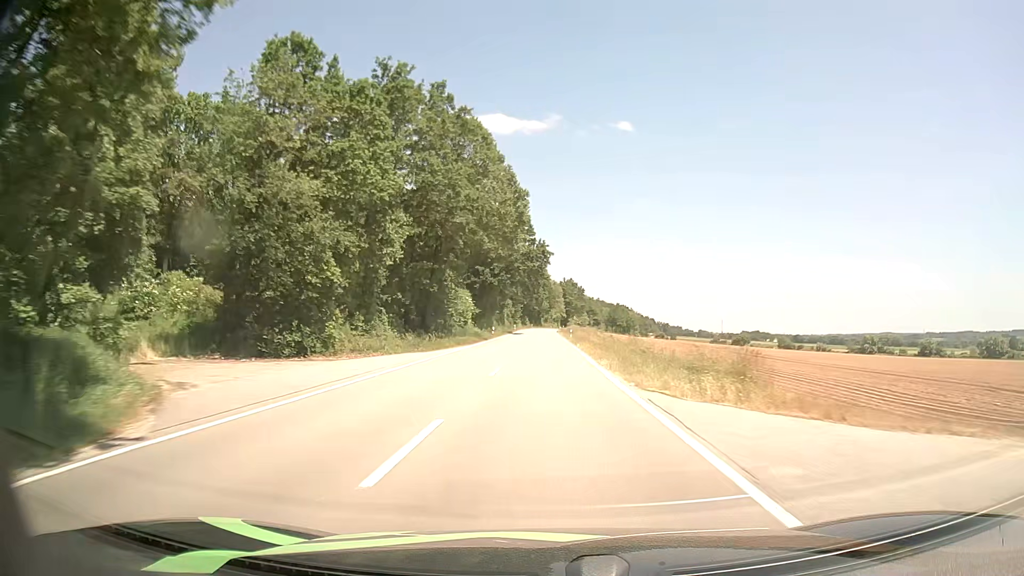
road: tertiary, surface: asphalt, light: Day
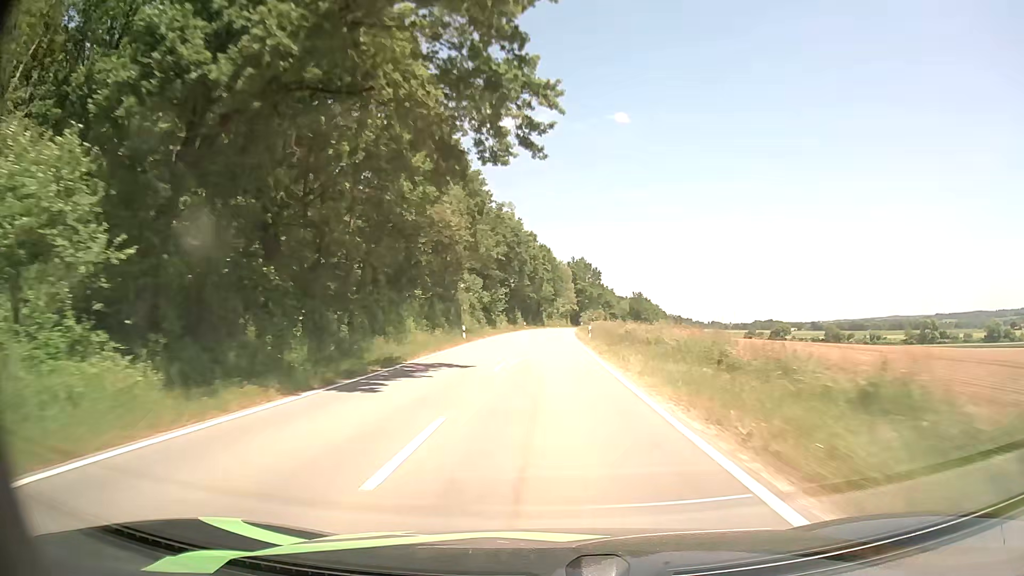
(-0.2, +74.6) m; 0°
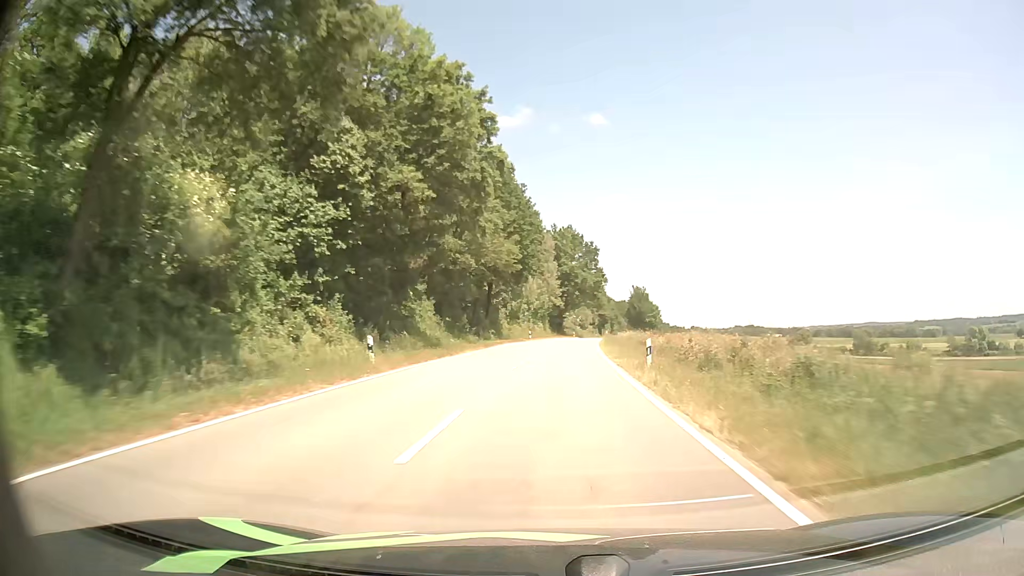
(+1.0, +73.5) m; +2°
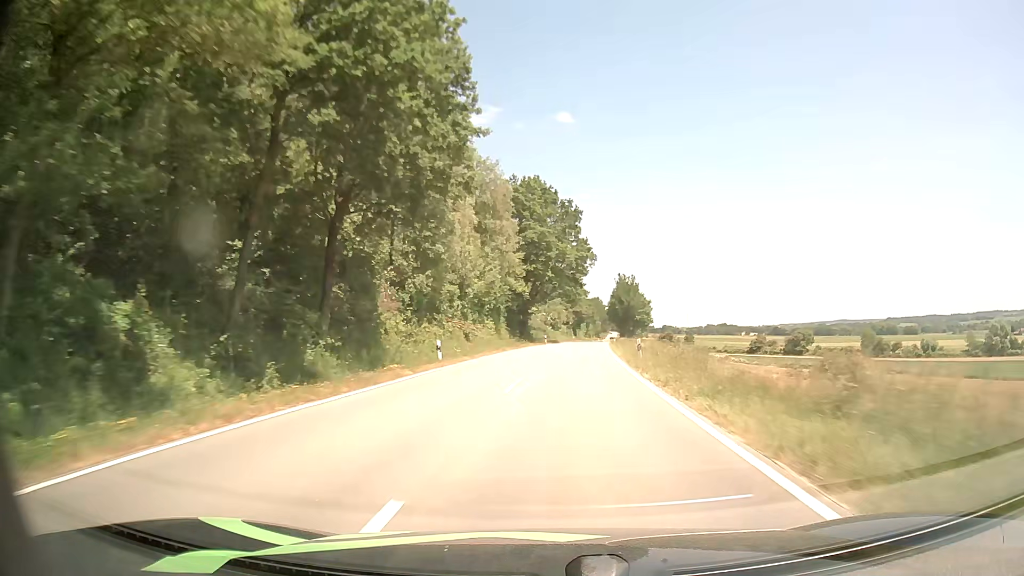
(+1.4, +42.3) m; +3°
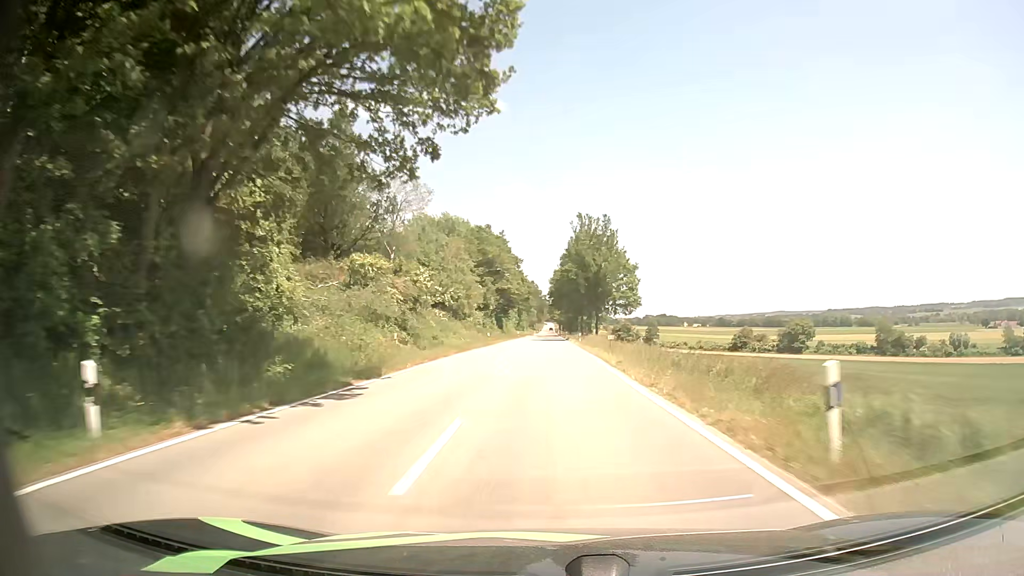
(+4.2, +70.2) m; +6°
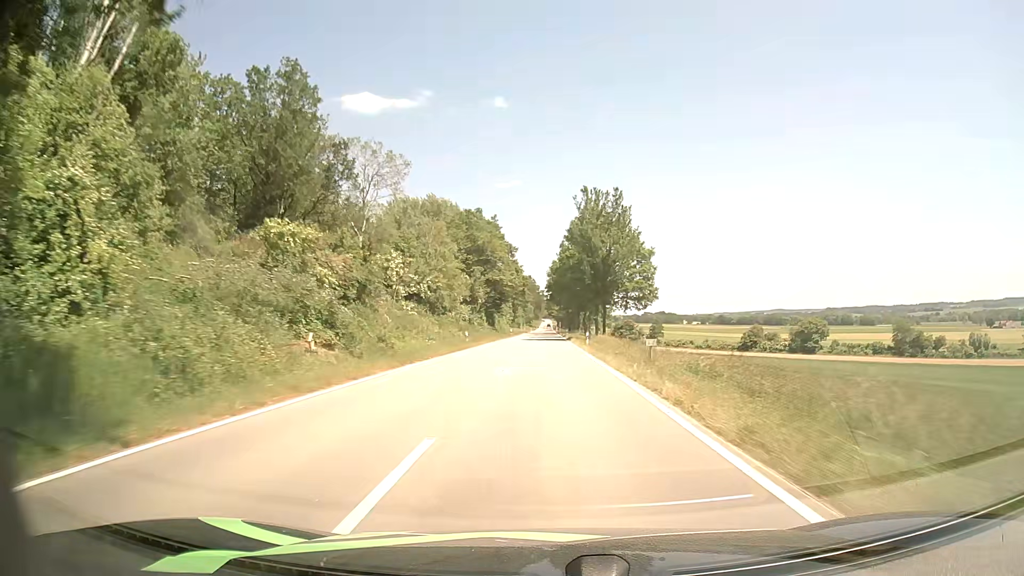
(0.0, +14.1) m; 0°
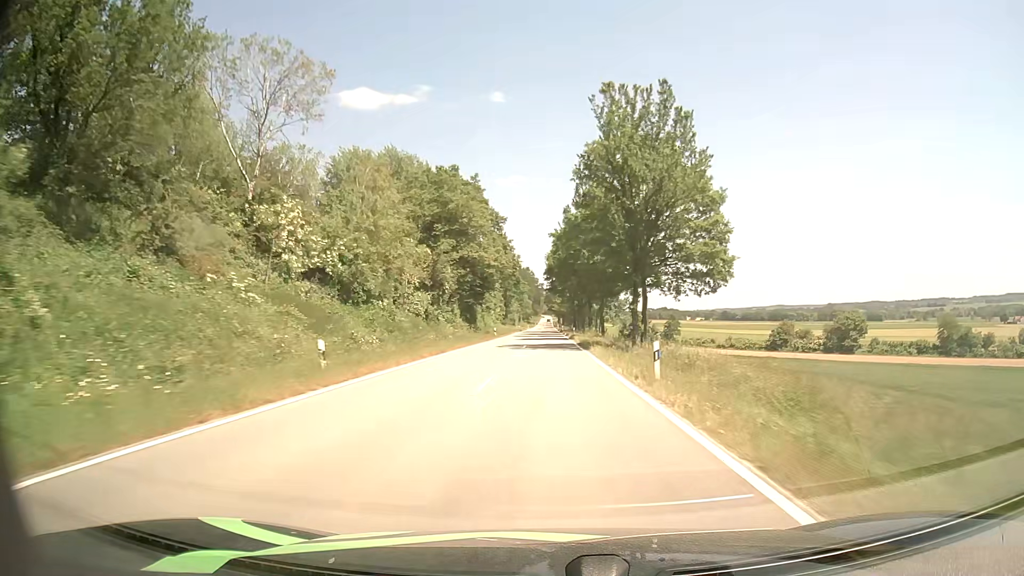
(+0.1, +28.5) m; 0°
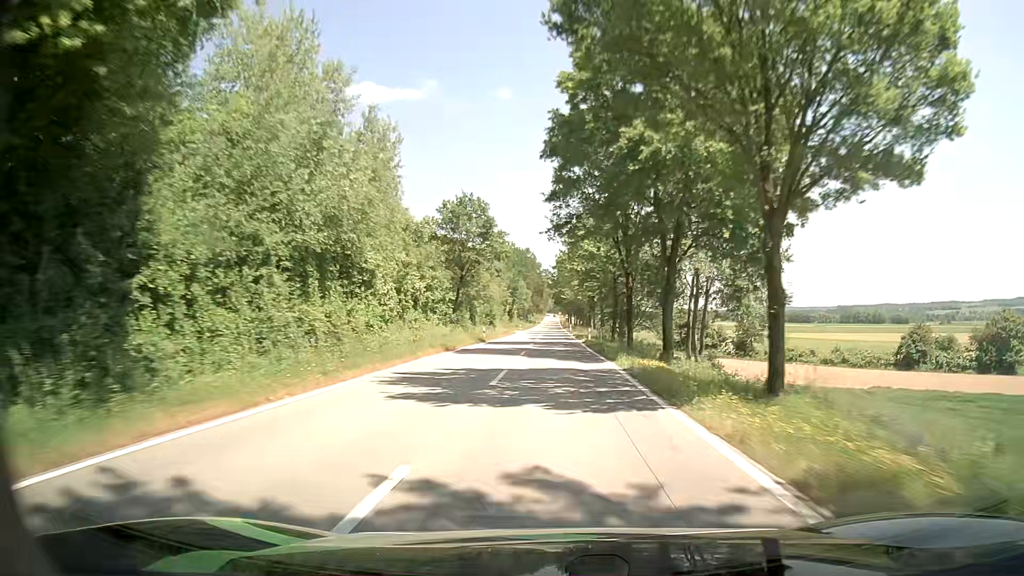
(-0.1, +72.7) m; 0°
(0, +10) (0, +20) (0, +30) (0, +40) (0, +50) (0, +60) (0, +70) (0, +80) (0, +90) (+1, +100) m
